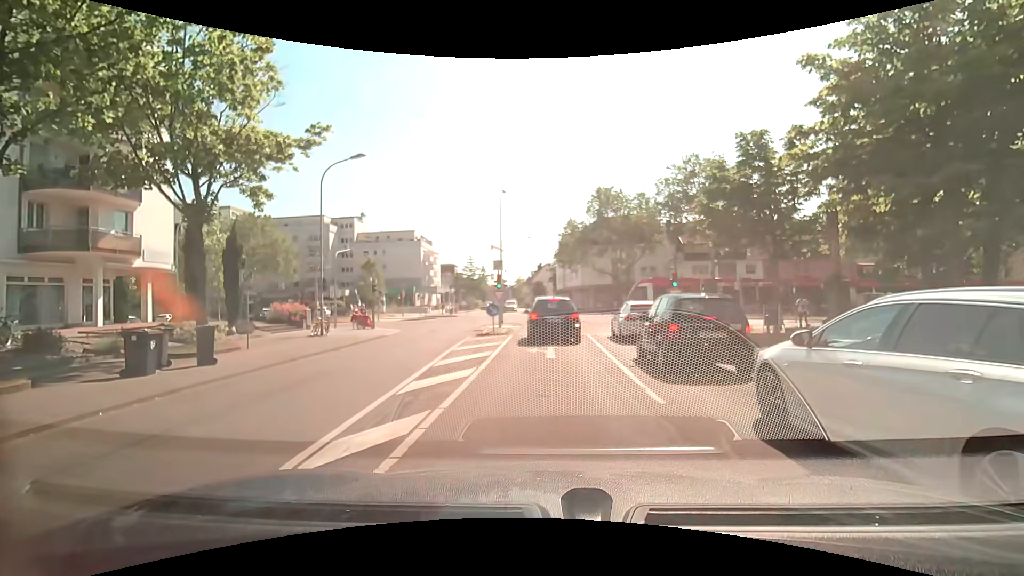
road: residential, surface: asphalt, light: Day
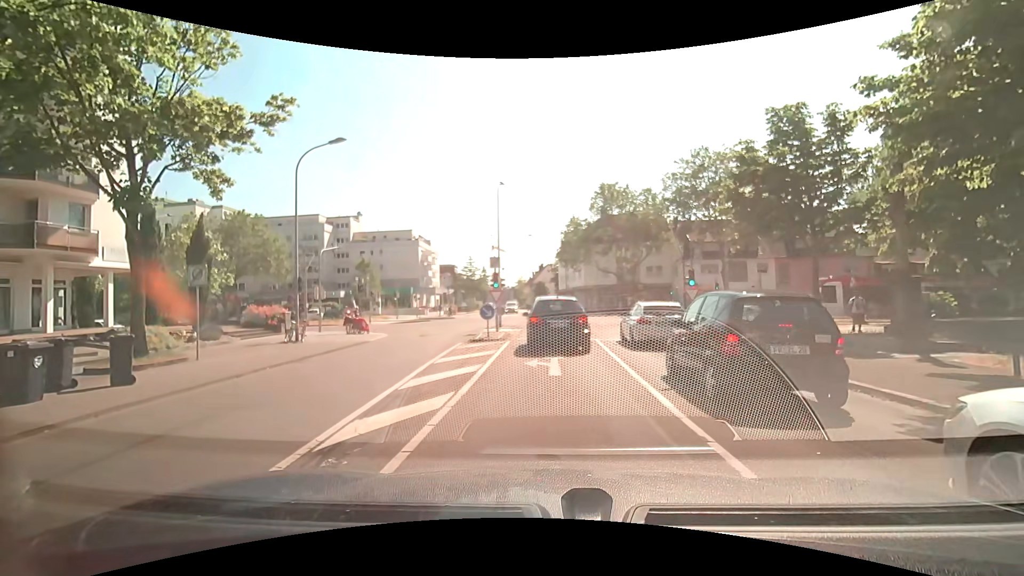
(0.0, +2.7) m; 0°
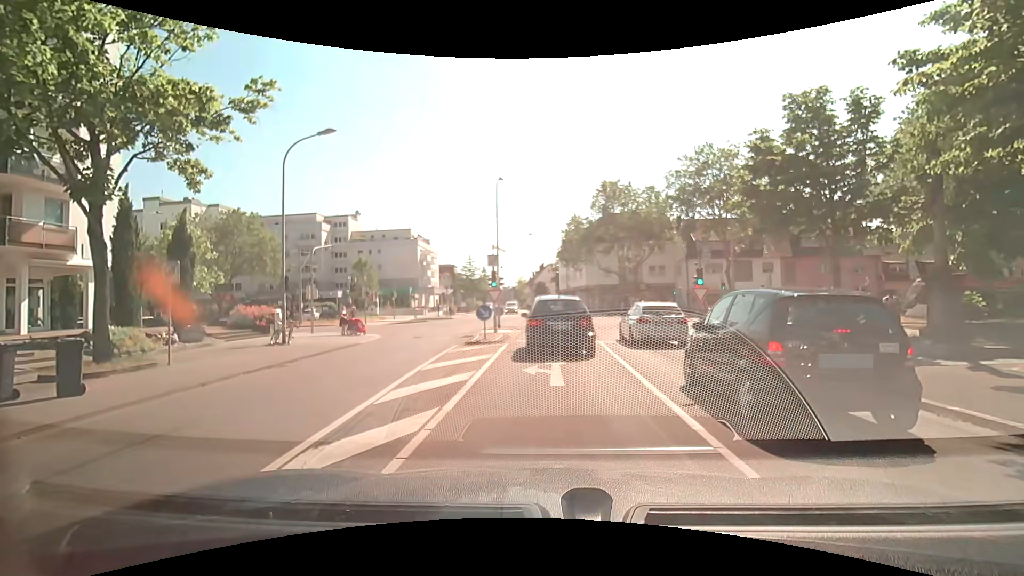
(0.0, +1.2) m; +1°
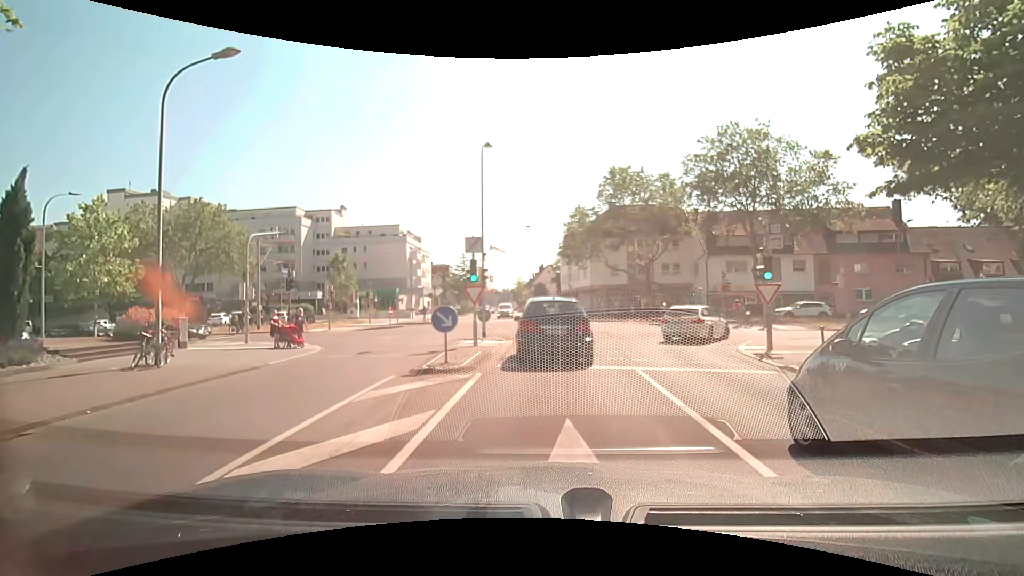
(-0.1, +7.3) m; -1°
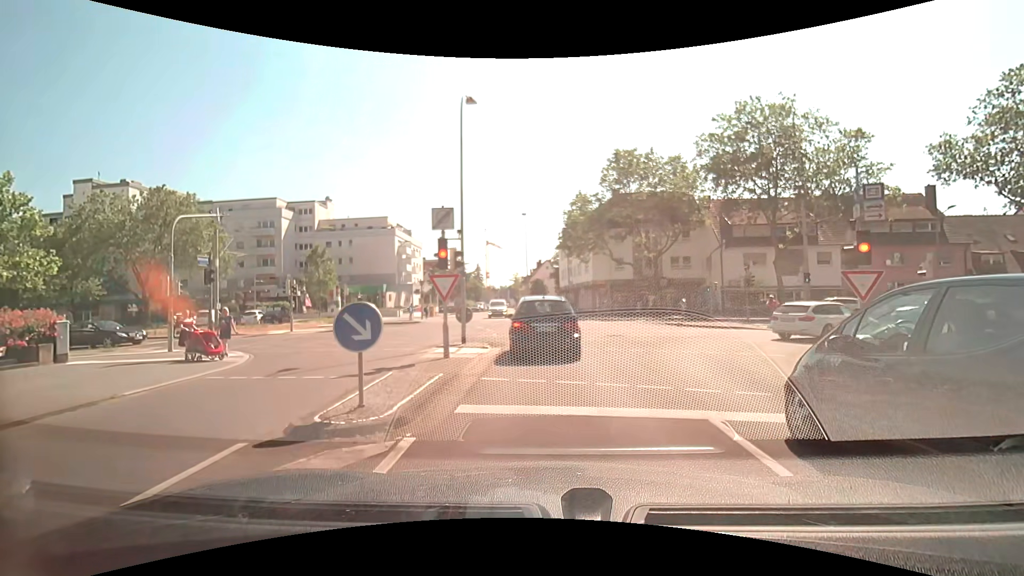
(0.0, +5.1) m; 0°
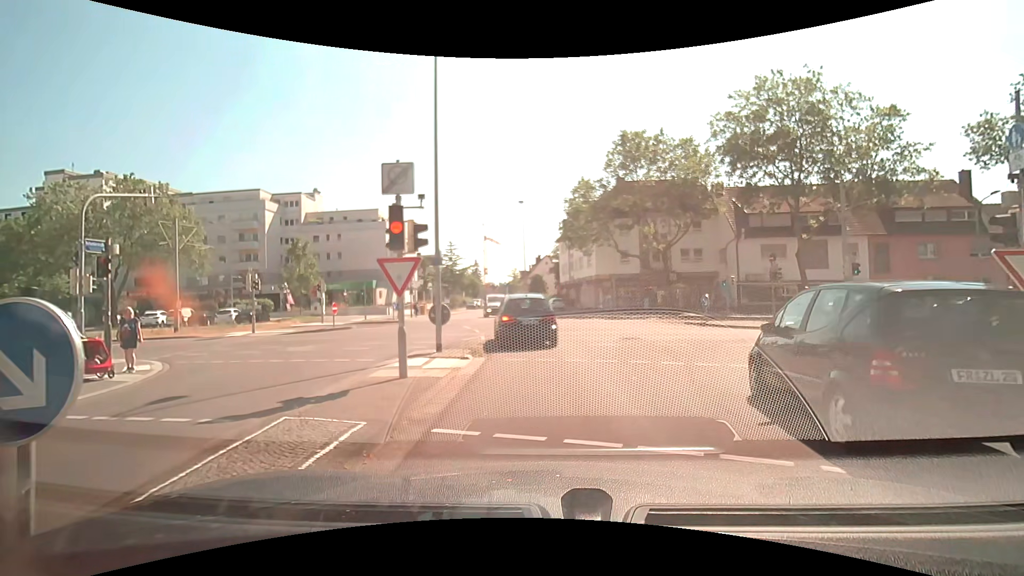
(0.0, +3.6) m; -1°
